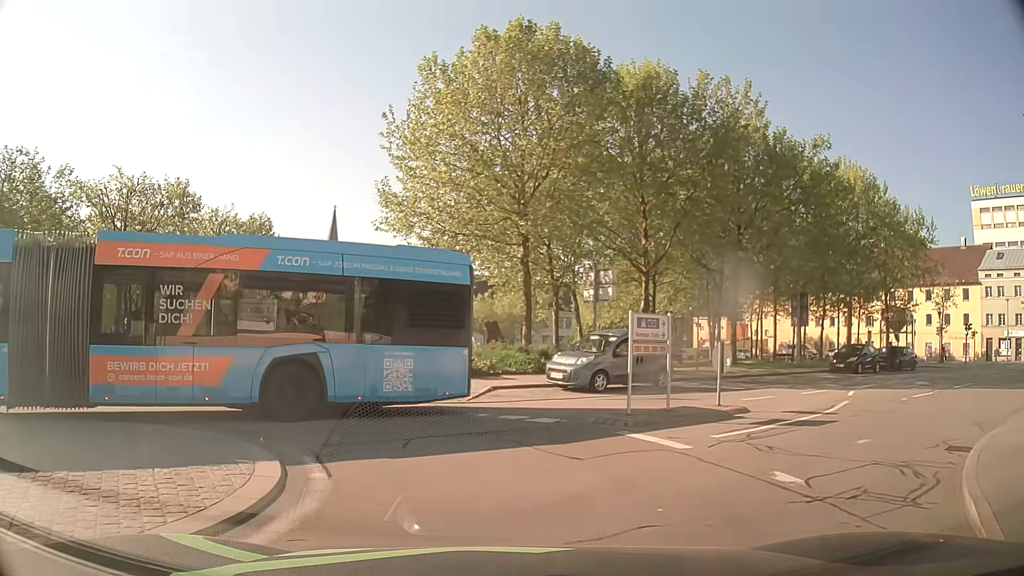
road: residential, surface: asphalt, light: Day
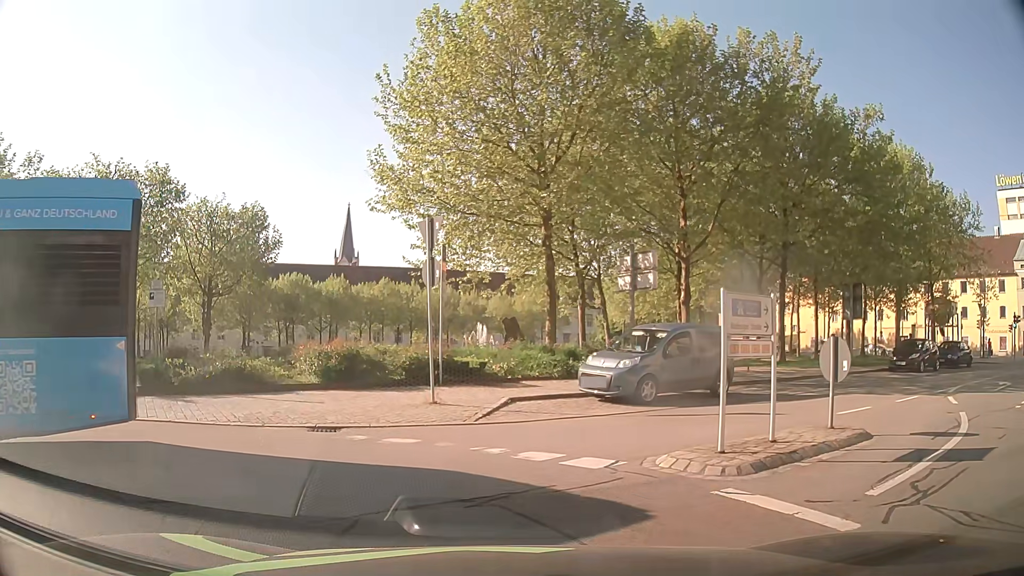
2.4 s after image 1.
(0.0, +3.9) m; 0°
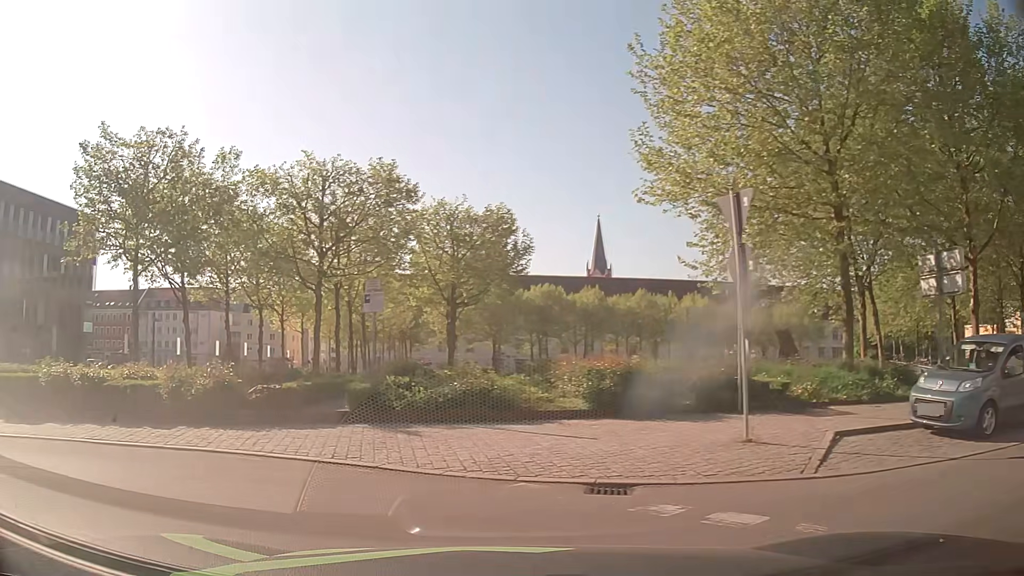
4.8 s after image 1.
(-0.5, +3.6) m; -23°
